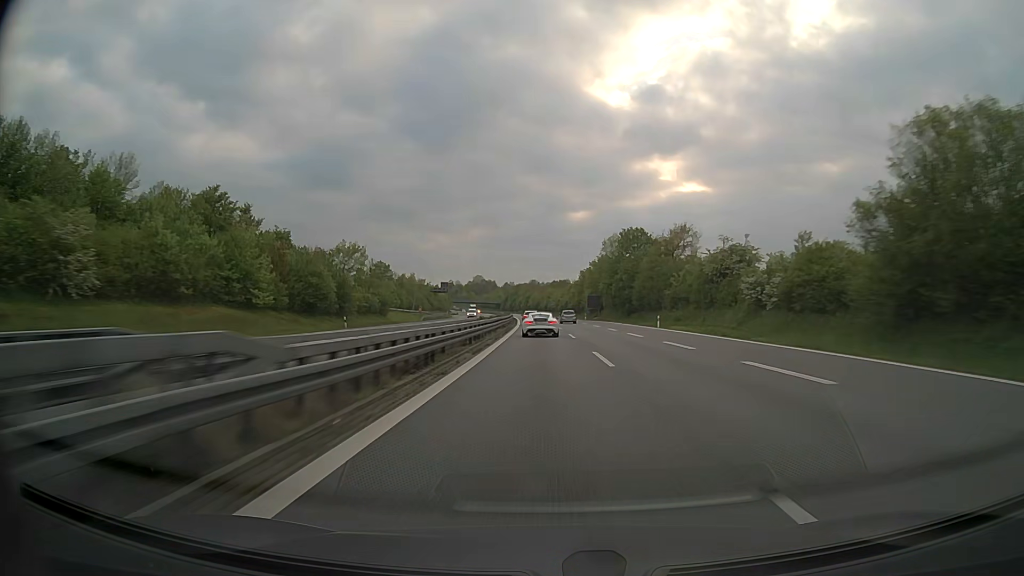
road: motorway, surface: asphalt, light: Day
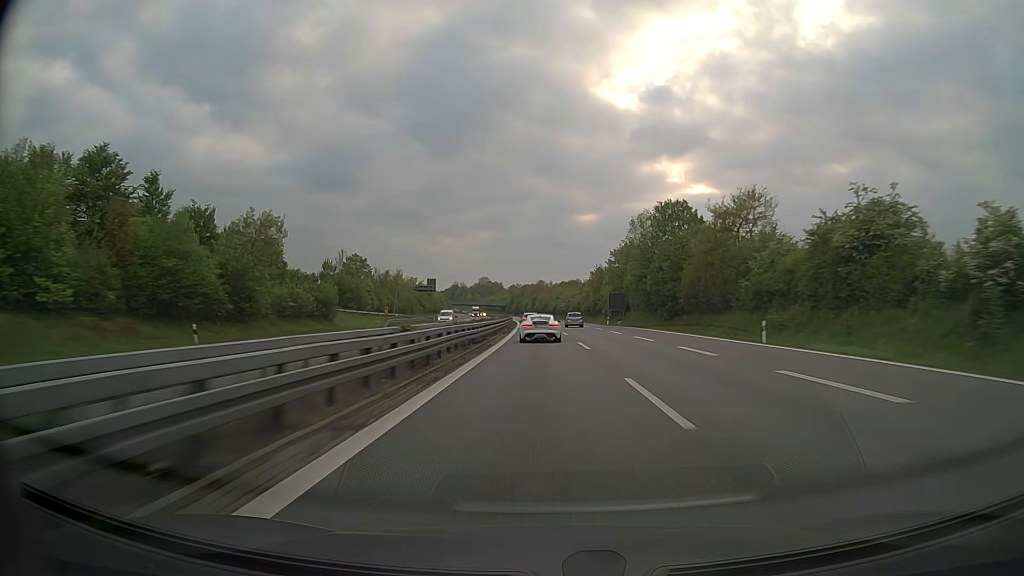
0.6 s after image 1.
(-0.2, +26.6) m; -1°
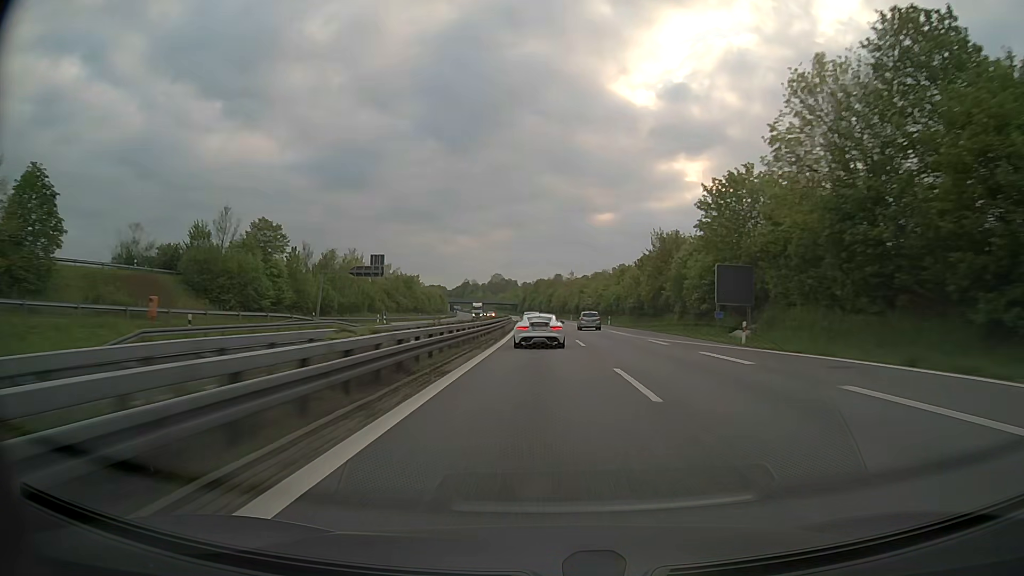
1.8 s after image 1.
(-0.6, +50.6) m; -1°
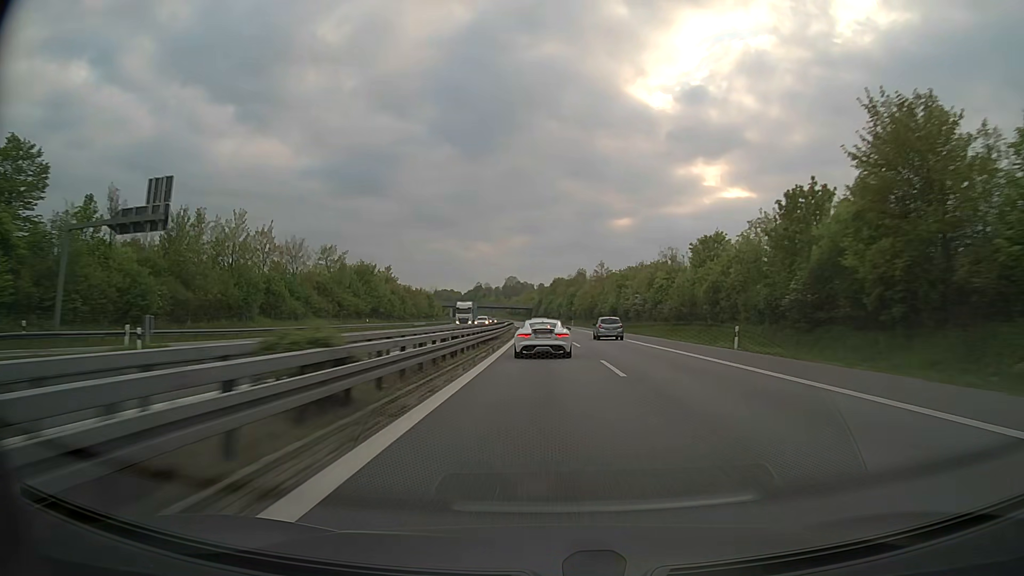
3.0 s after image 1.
(-0.6, +47.9) m; -1°
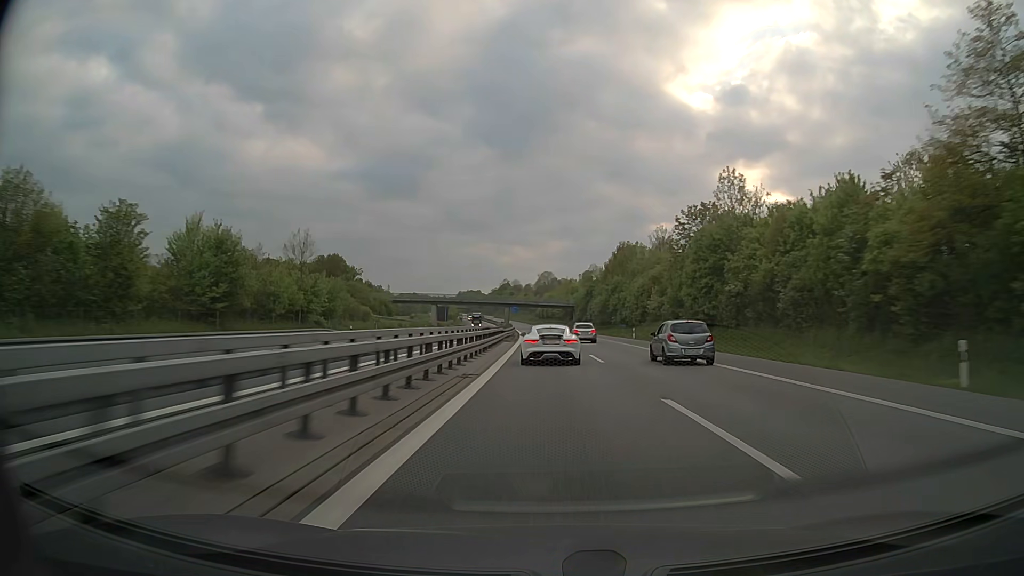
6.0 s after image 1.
(-3.6, +117.3) m; -3°
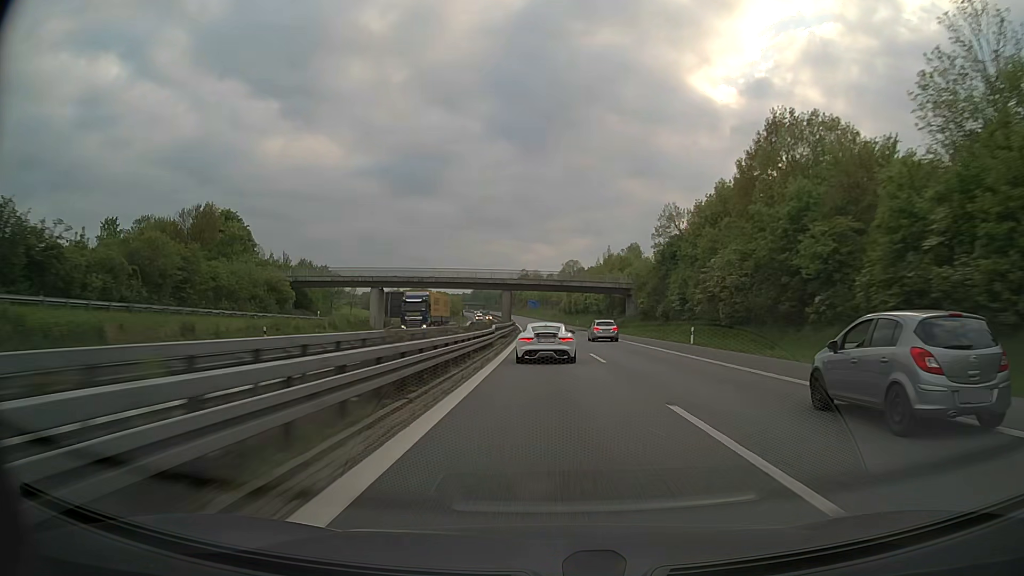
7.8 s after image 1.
(-1.2, +73.0) m; -2°
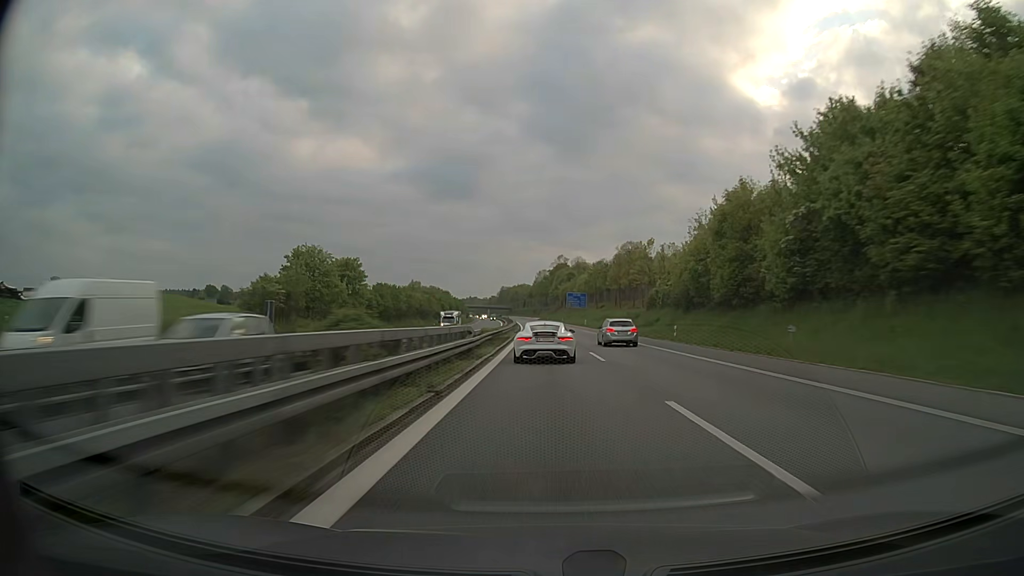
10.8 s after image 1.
(-3.7, +125.4) m; -3°
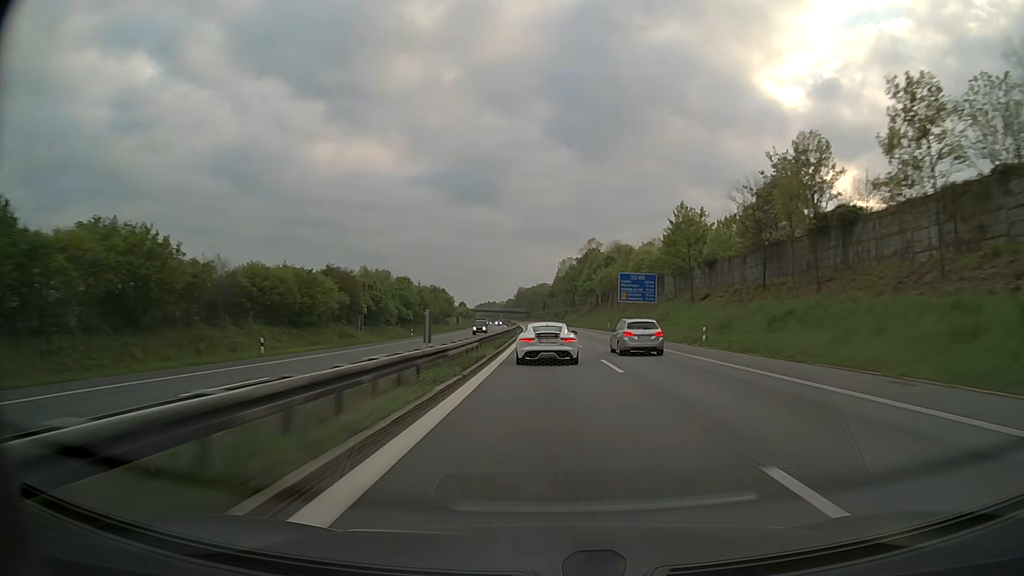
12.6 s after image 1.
(-1.3, +76.5) m; -2°
(0, +10) (0, +20) (0, +30) (0, +40) (0, +50) (-1, +60) (-1, +70) (-1, +80) (-1, +90) (-2, +100) m
